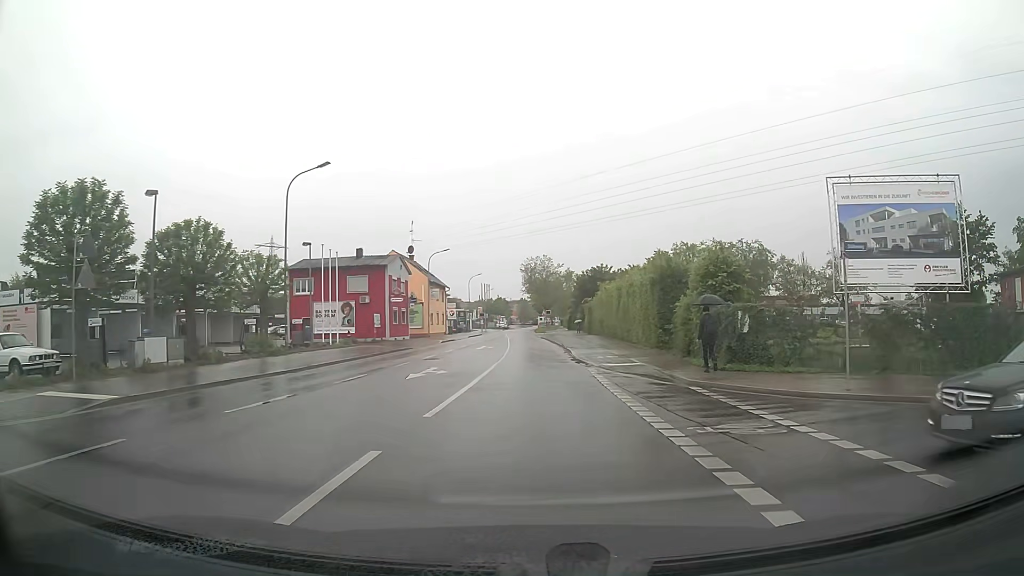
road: unclassified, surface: asphalt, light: Day
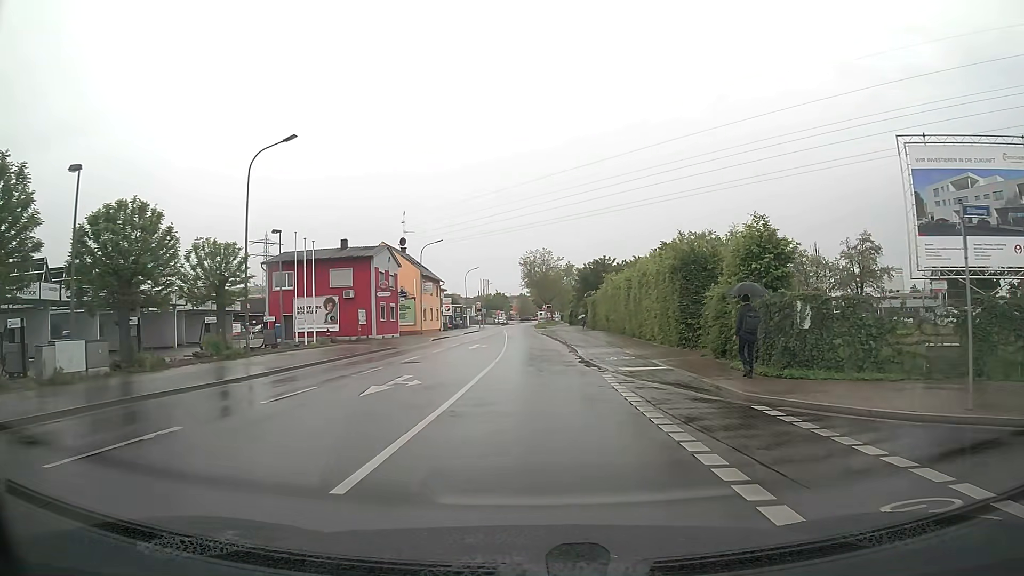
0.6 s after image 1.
(0.0, +4.8) m; 0°
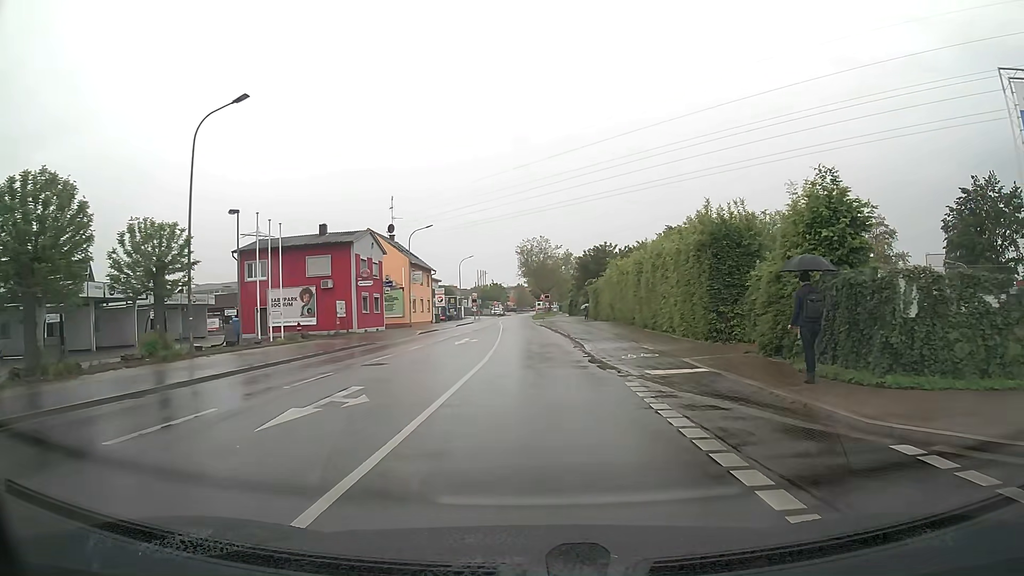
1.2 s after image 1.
(0.0, +5.0) m; 0°
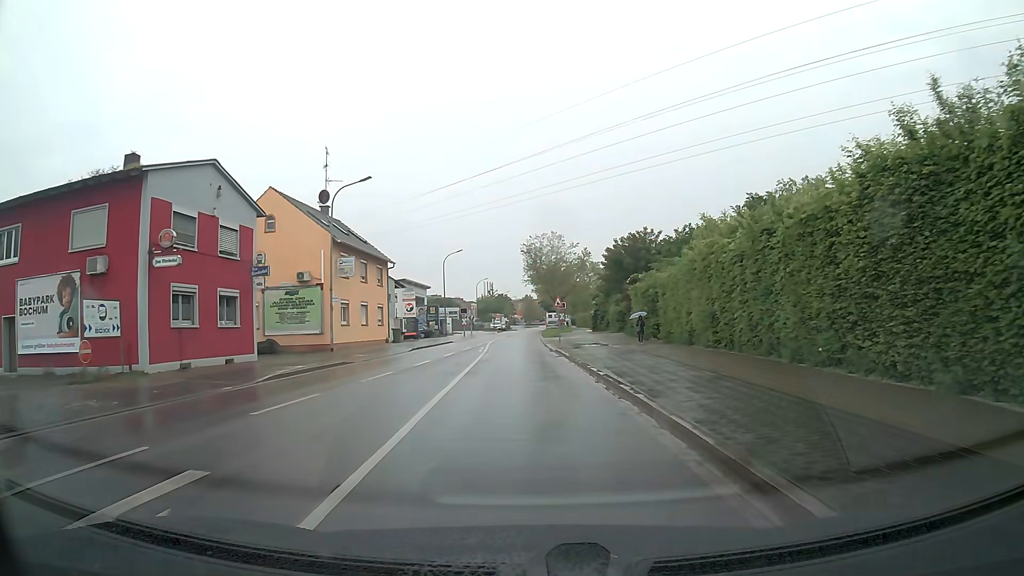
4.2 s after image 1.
(-0.1, +27.1) m; -1°
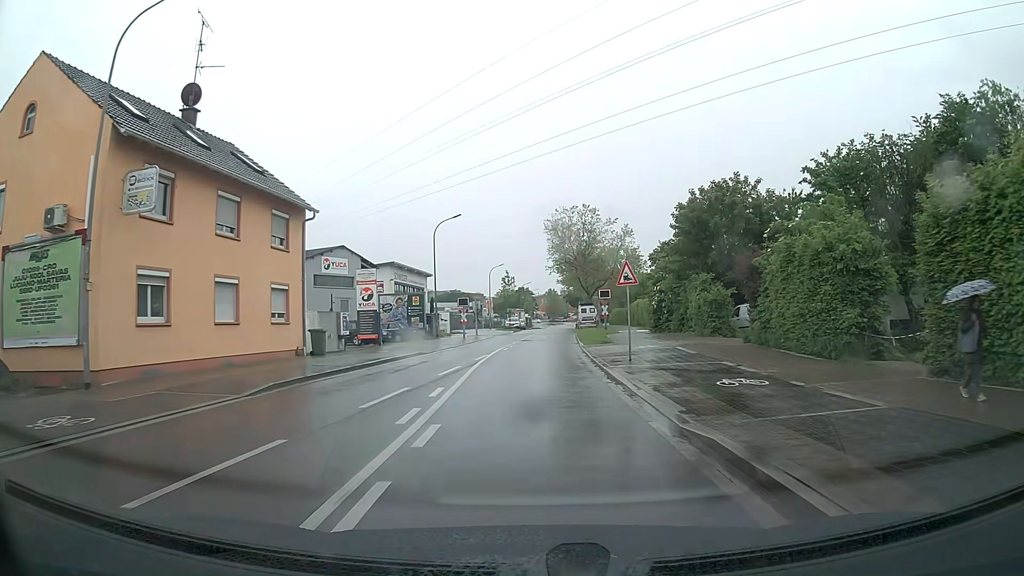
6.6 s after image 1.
(-0.4, +23.4) m; -2°
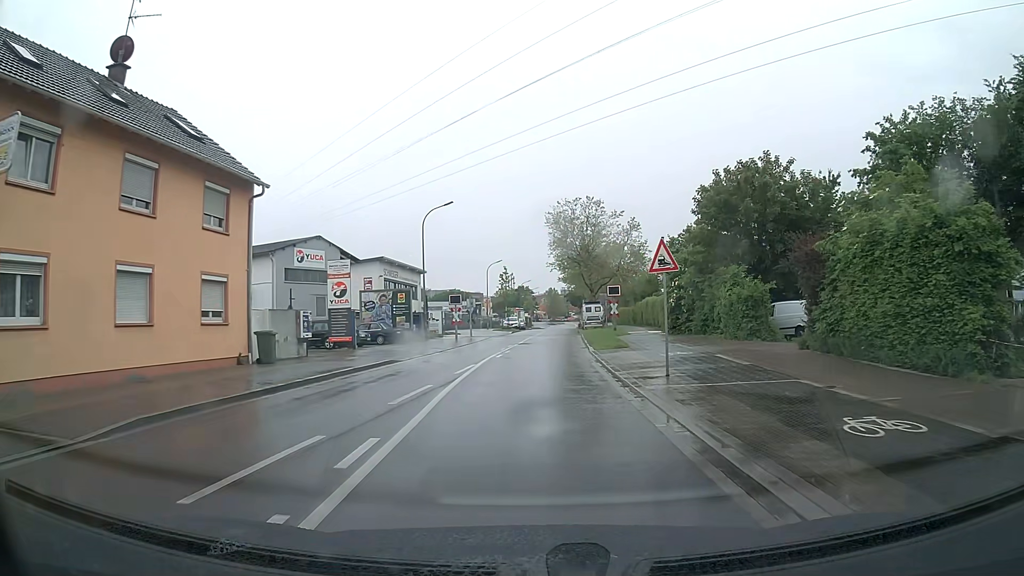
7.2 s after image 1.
(0.0, +5.6) m; 0°
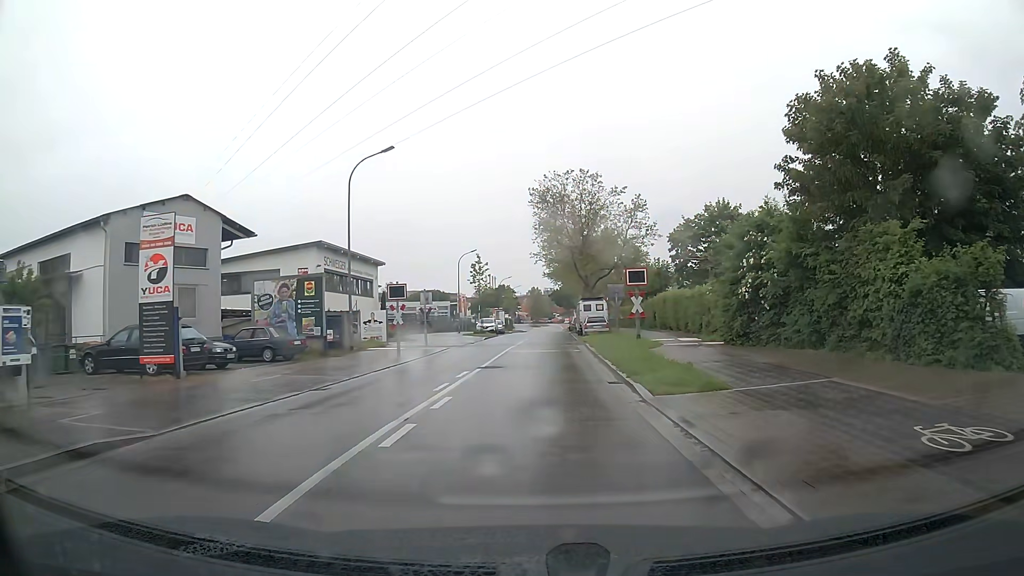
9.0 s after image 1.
(+0.1, +16.0) m; +1°
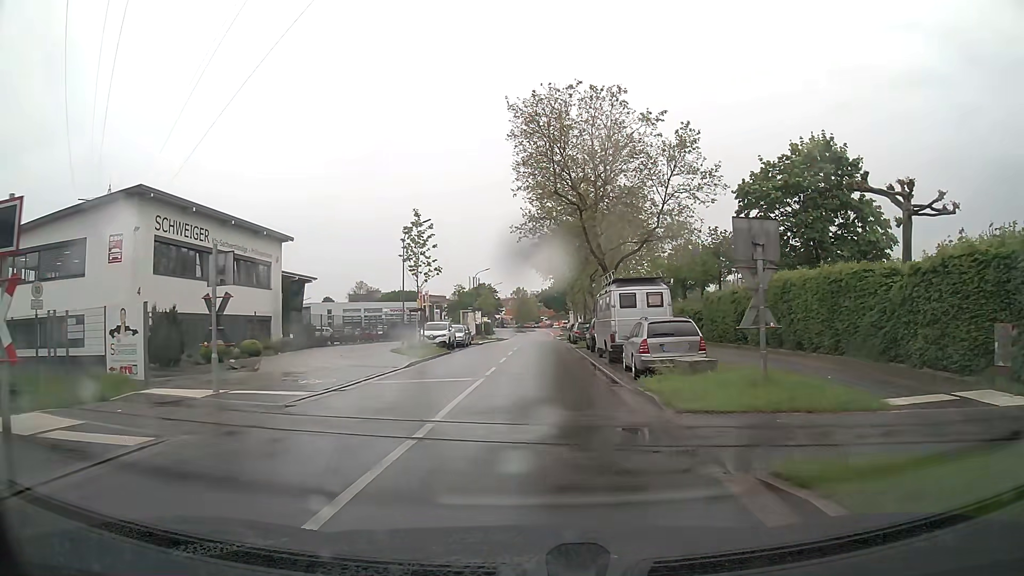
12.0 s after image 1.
(+0.4, +25.9) m; +1°
(0, +10) (0, +20) (0, +30) (0, +40) (+1, +50) (+1, +60) (+1, +70) (+1, +80) (+1, +90) (+1, +100) m
